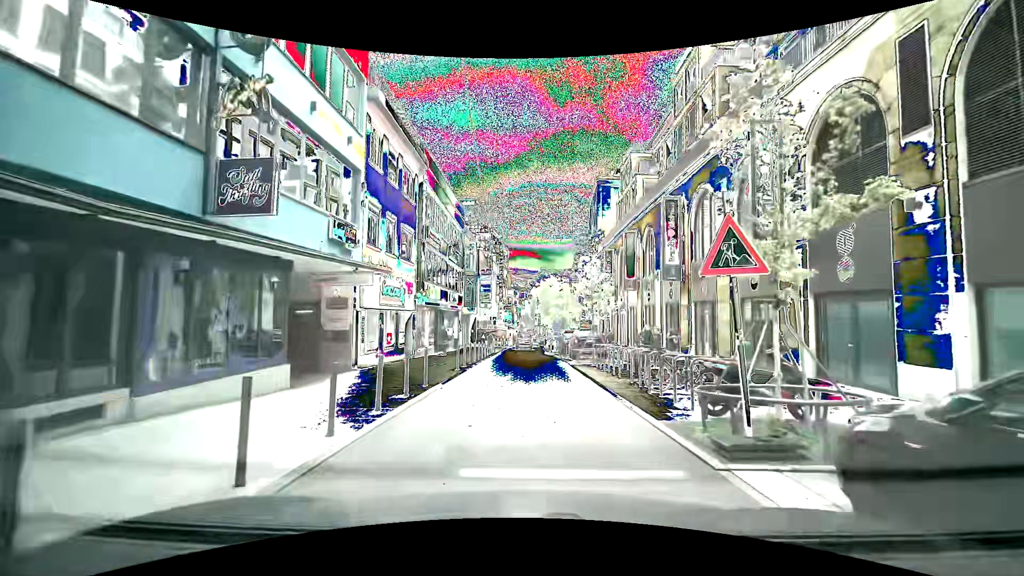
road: residential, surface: asphalt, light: Day
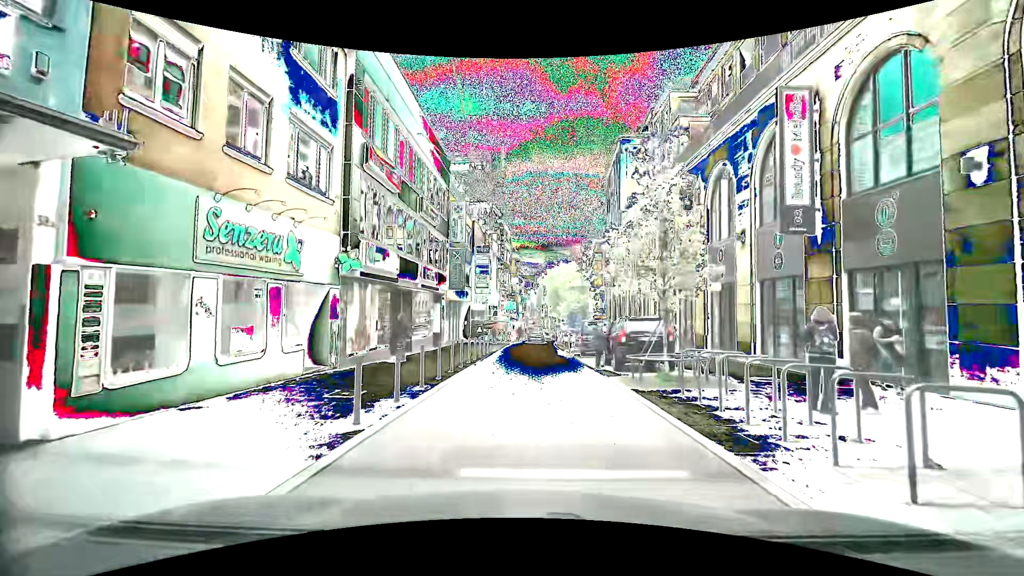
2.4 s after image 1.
(+0.2, +11.4) m; +1°
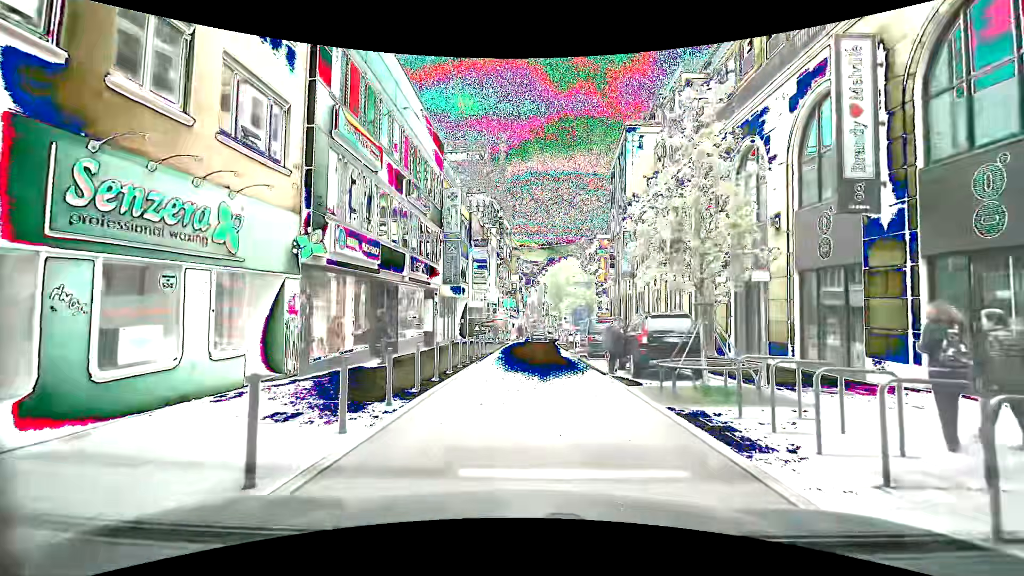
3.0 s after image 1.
(+0.1, +2.6) m; +1°
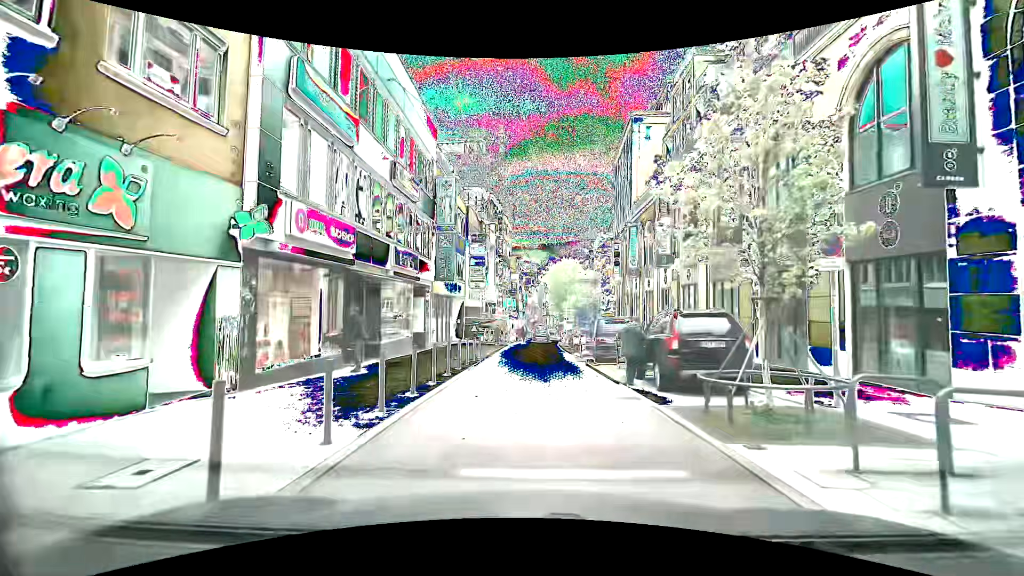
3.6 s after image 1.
(0.0, +2.5) m; +2°
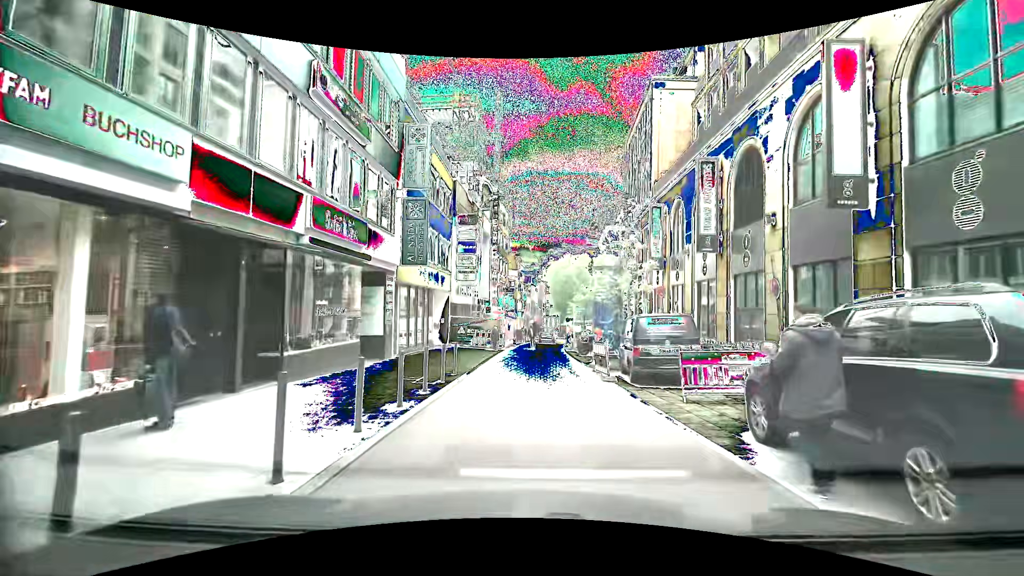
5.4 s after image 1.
(-0.1, +7.3) m; -1°
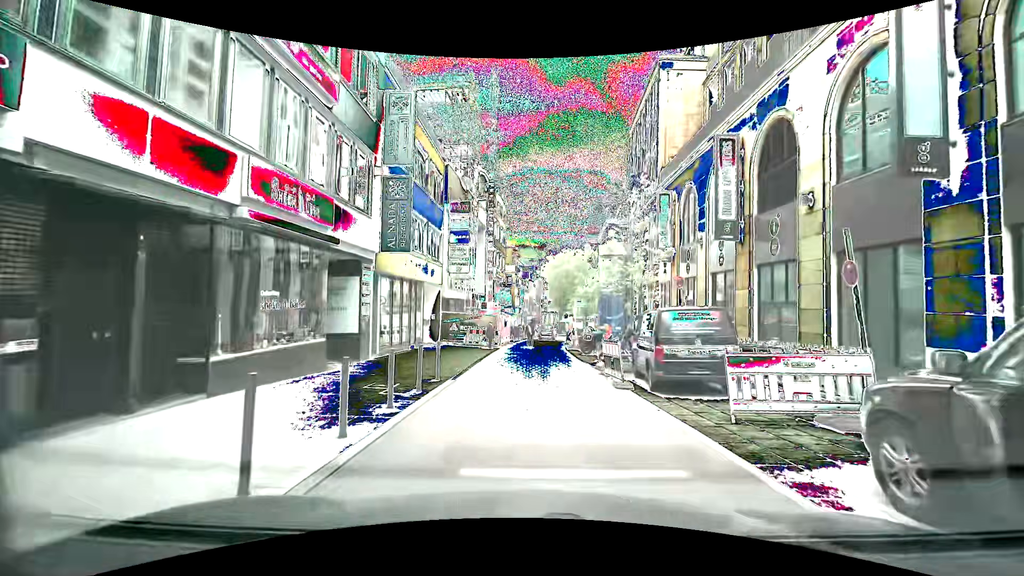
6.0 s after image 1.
(0.0, +2.5) m; +1°
